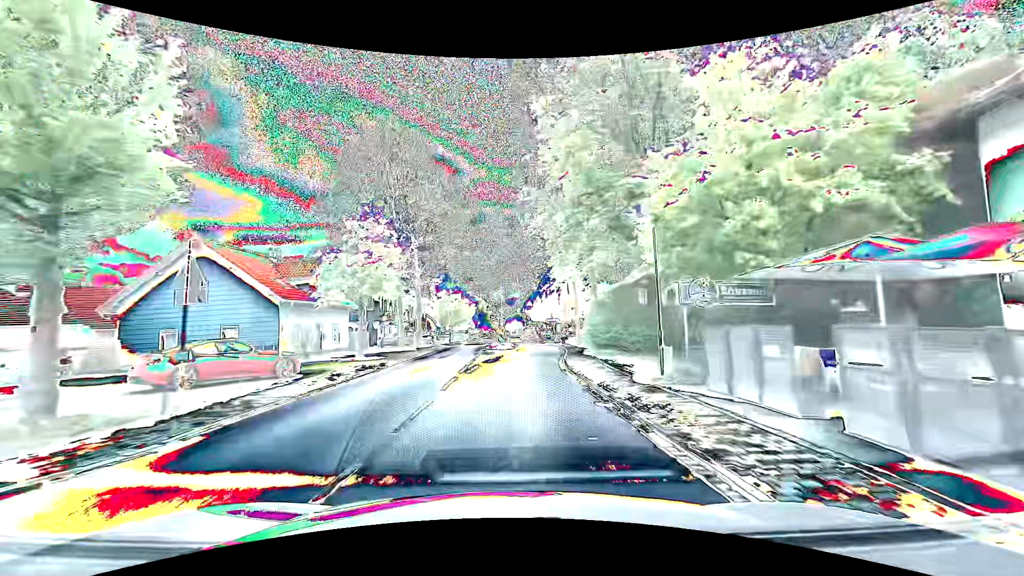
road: primary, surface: asphalt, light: Day
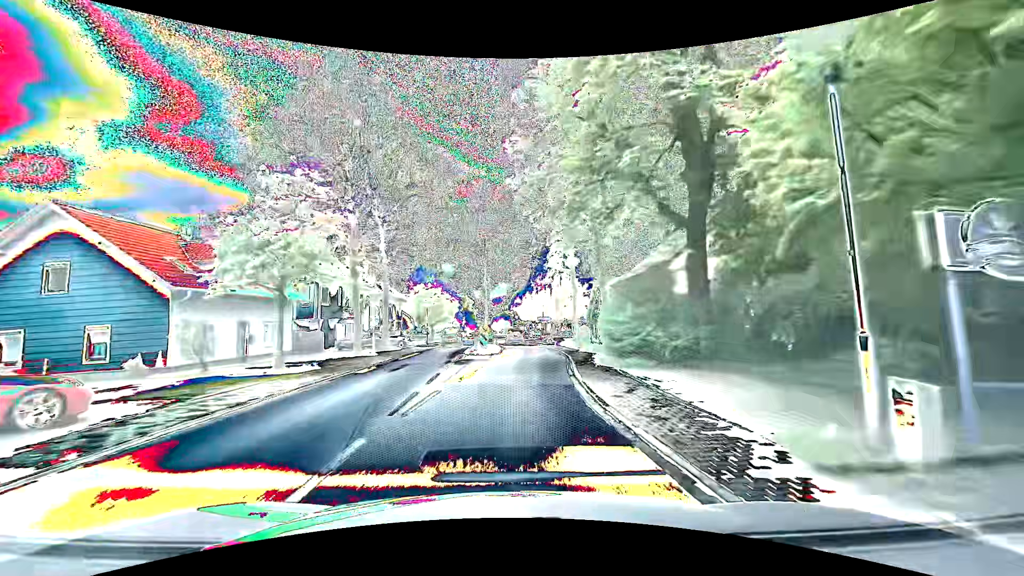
(+0.1, +7.9) m; +1°
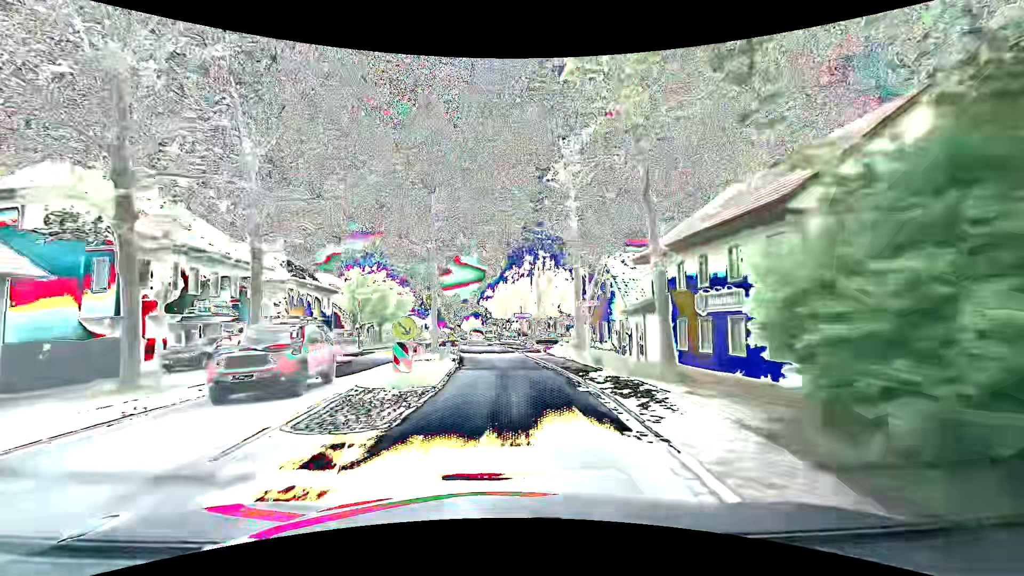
(+0.6, +15.8) m; +4°
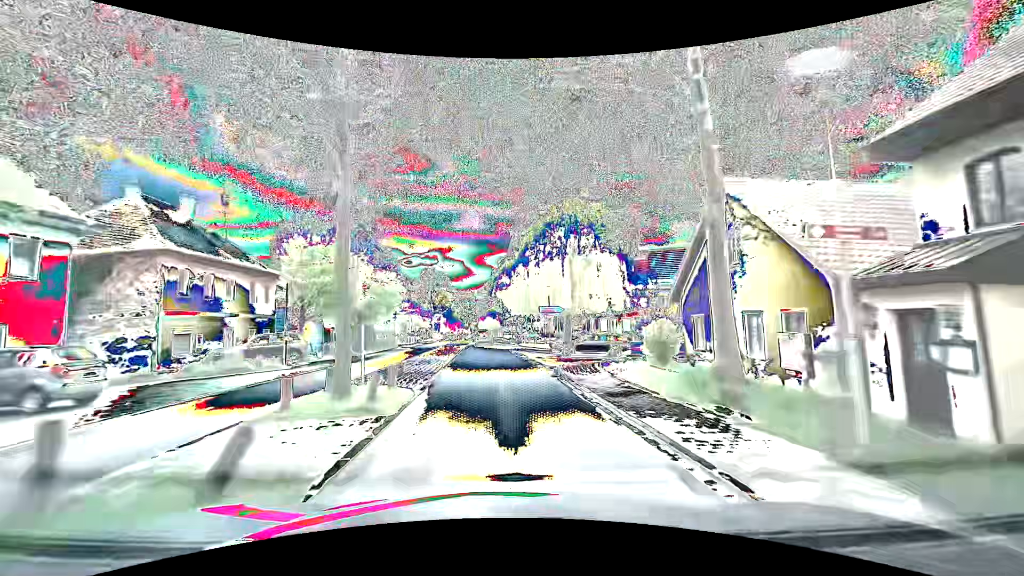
(-0.1, +15.8) m; -2°
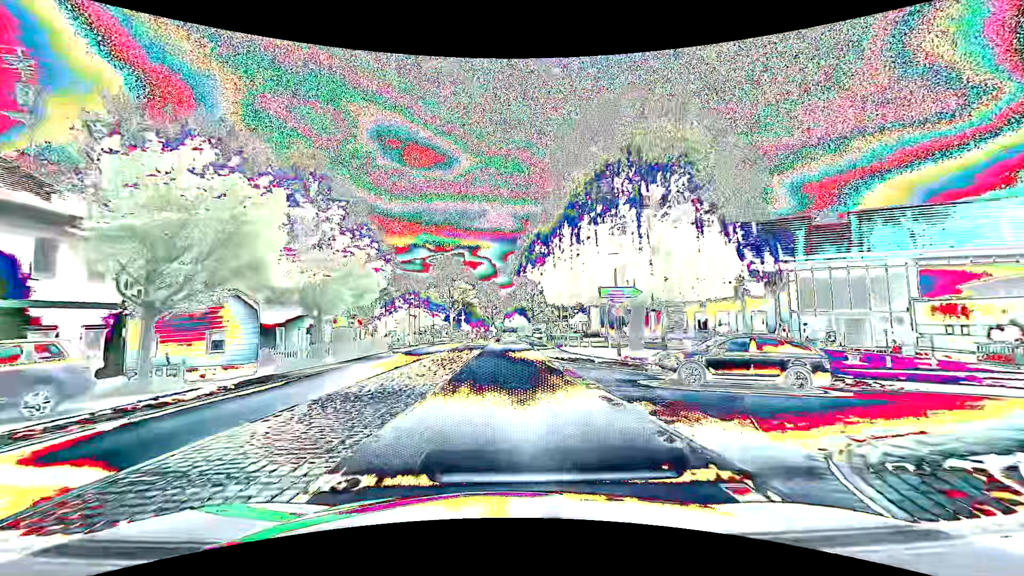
(-0.5, +15.8) m; -3°
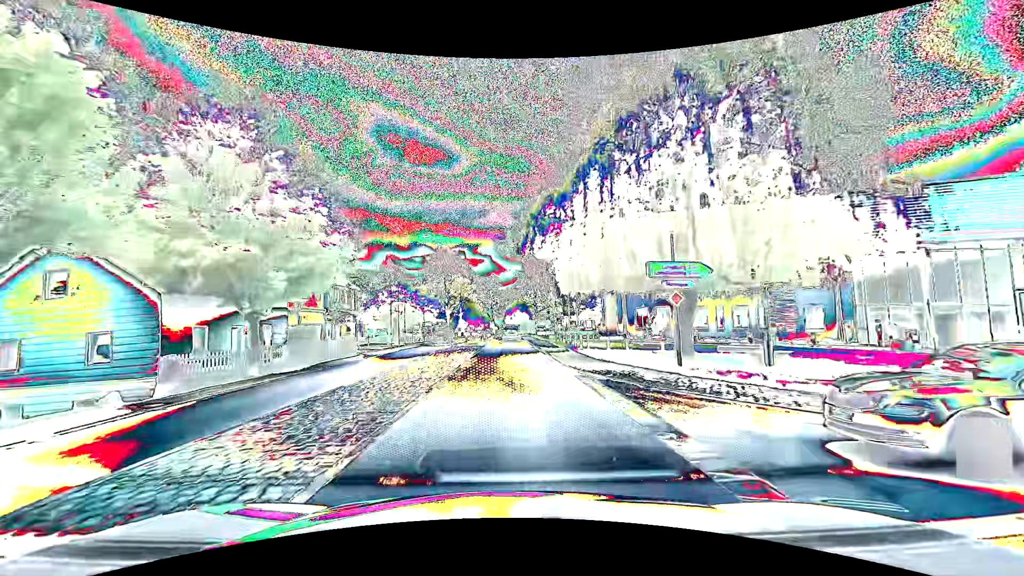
(-0.1, +7.9) m; -1°
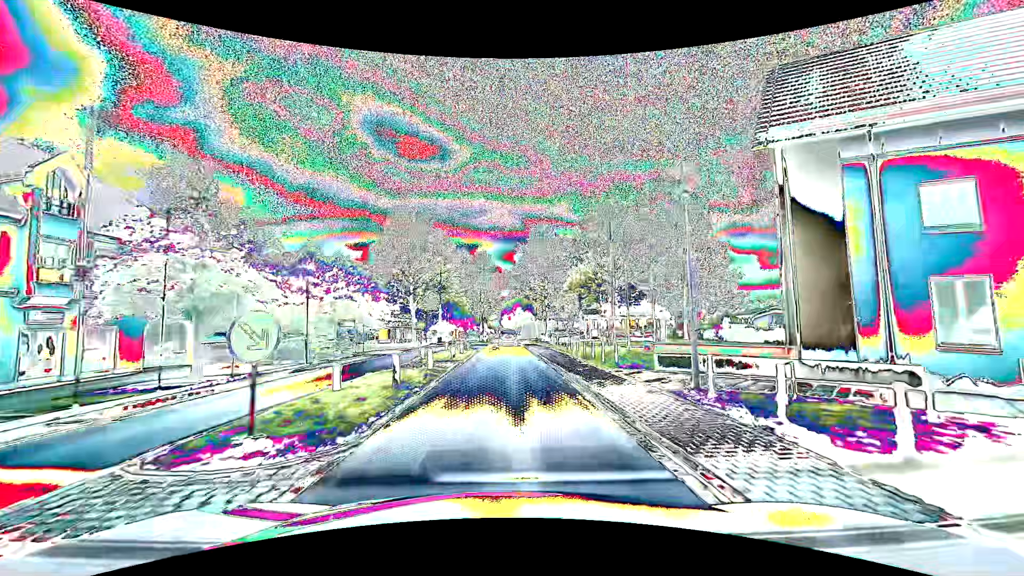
(0.0, +31.7) m; 0°
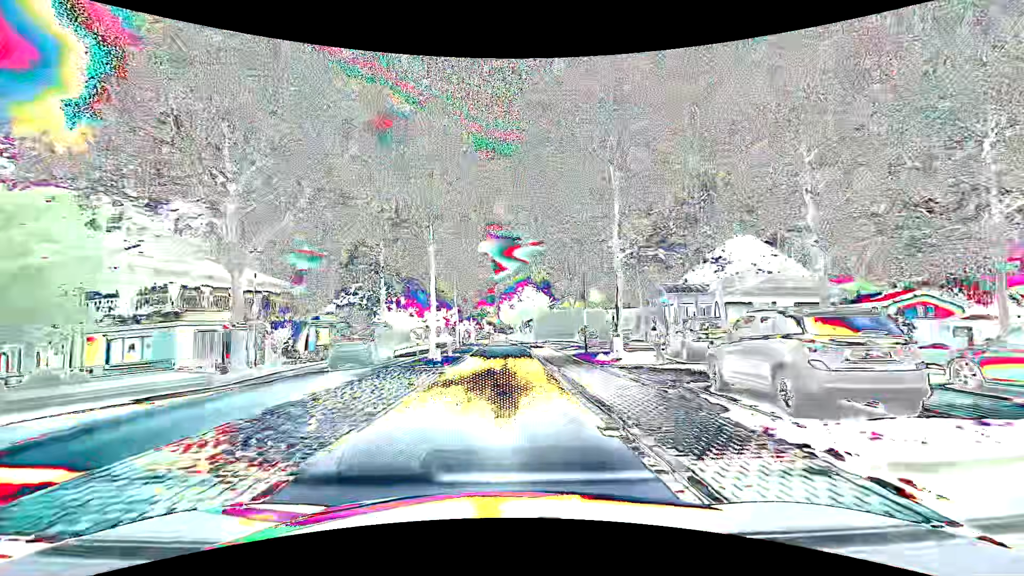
(-0.1, +39.6) m; 0°
(0, +10) (0, +20) (0, +30) (0, +40) (-1, +50) (-2, +60) (-3, +70) (-3, +80) (-4, +90) (-4, +100) m
